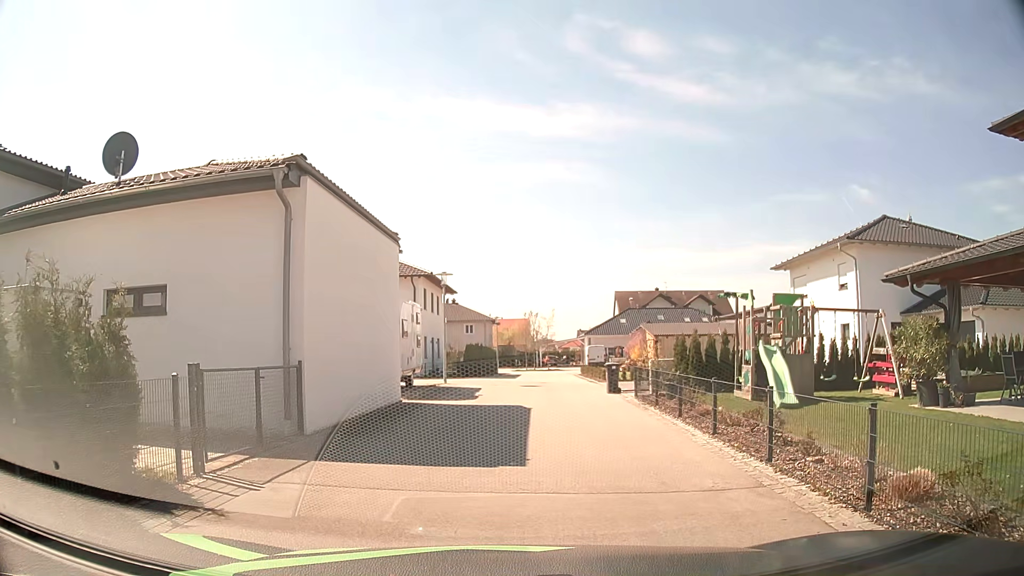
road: residential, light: Day
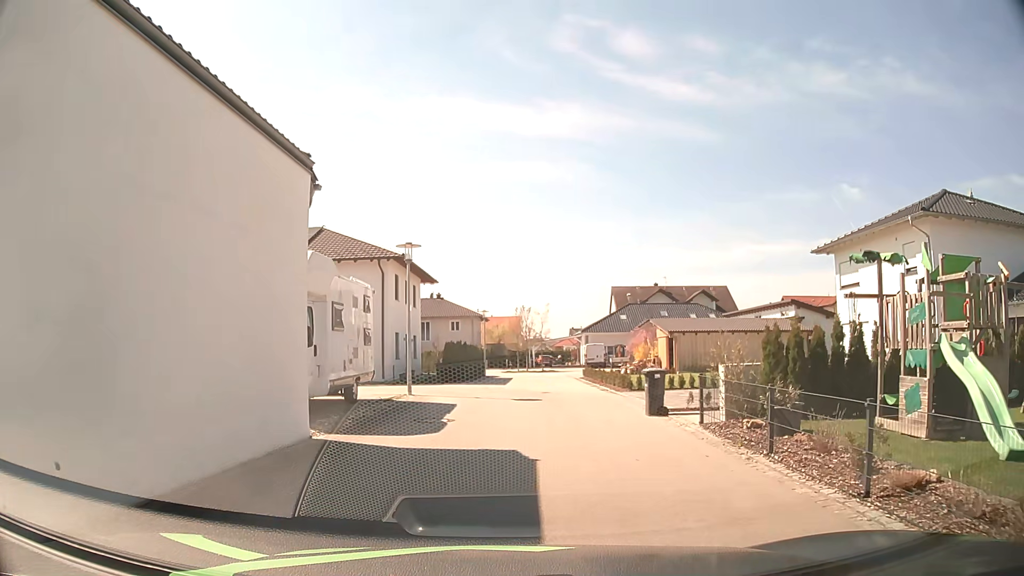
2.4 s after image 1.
(+0.3, +7.5) m; +2°
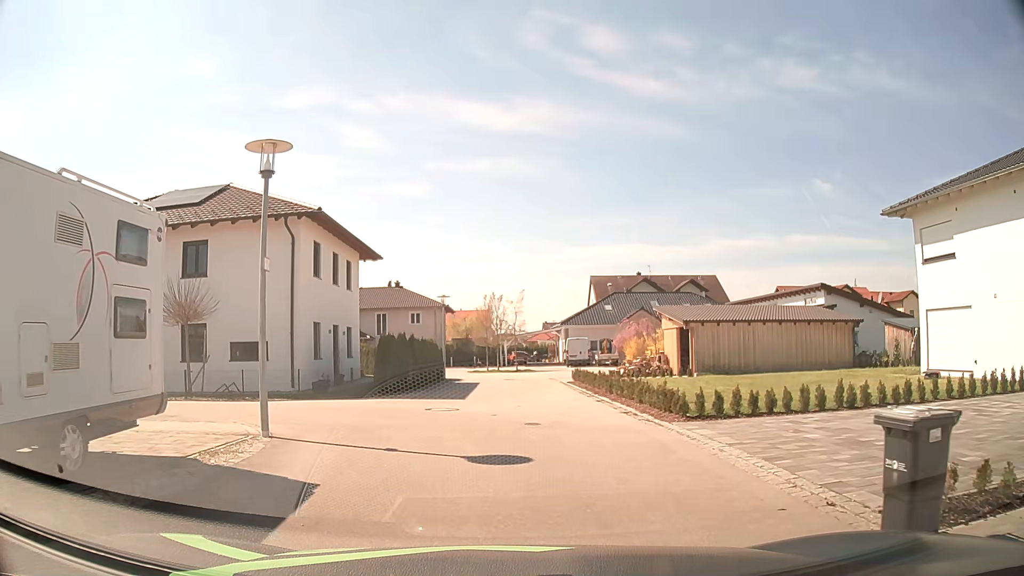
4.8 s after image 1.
(+0.2, +9.9) m; +3°
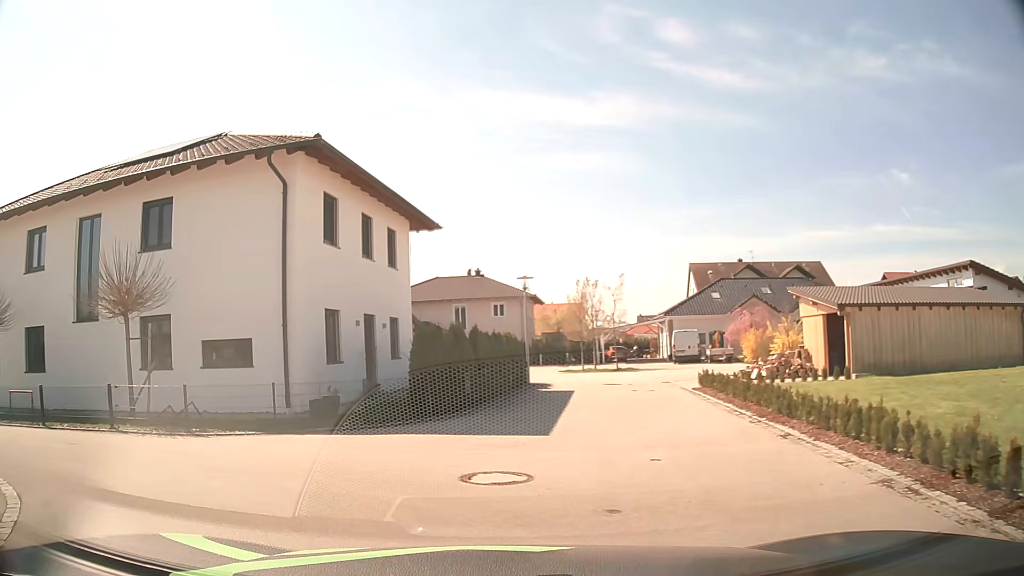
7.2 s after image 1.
(-0.1, +8.1) m; -7°
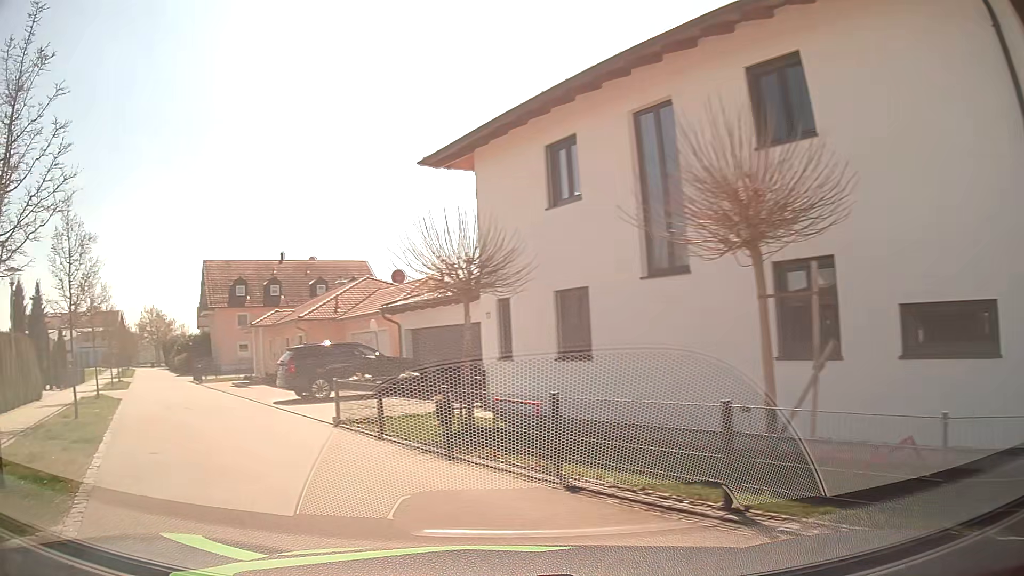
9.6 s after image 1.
(-3.3, +7.5) m; -50°
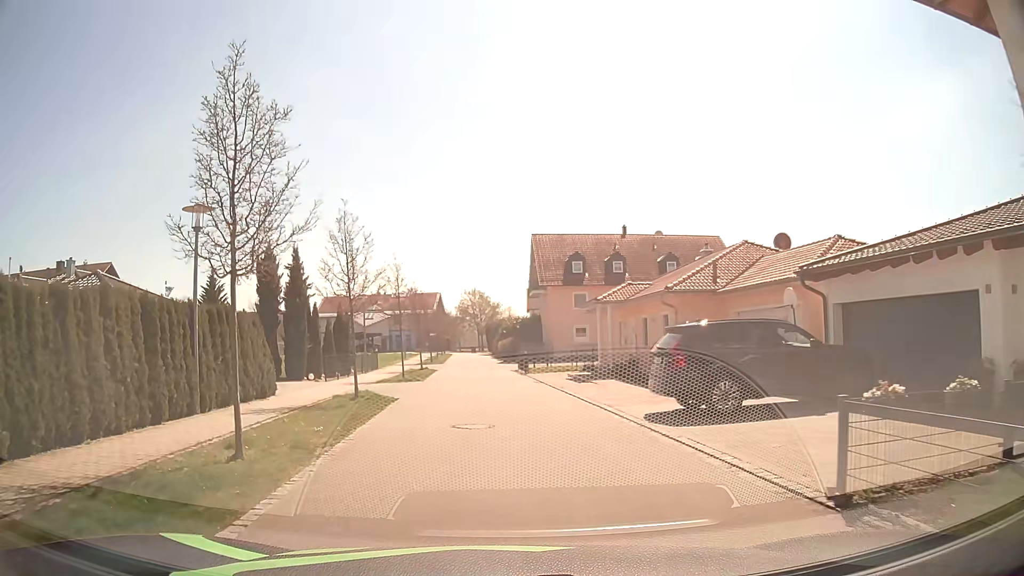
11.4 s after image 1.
(-2.9, +8.1) m; -30°
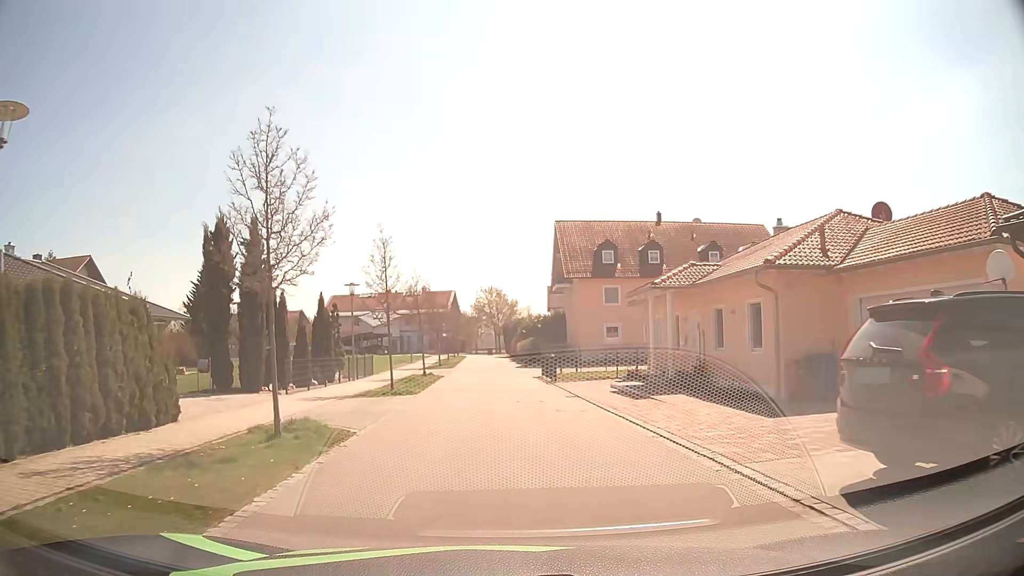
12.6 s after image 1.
(-0.2, +7.5) m; -2°
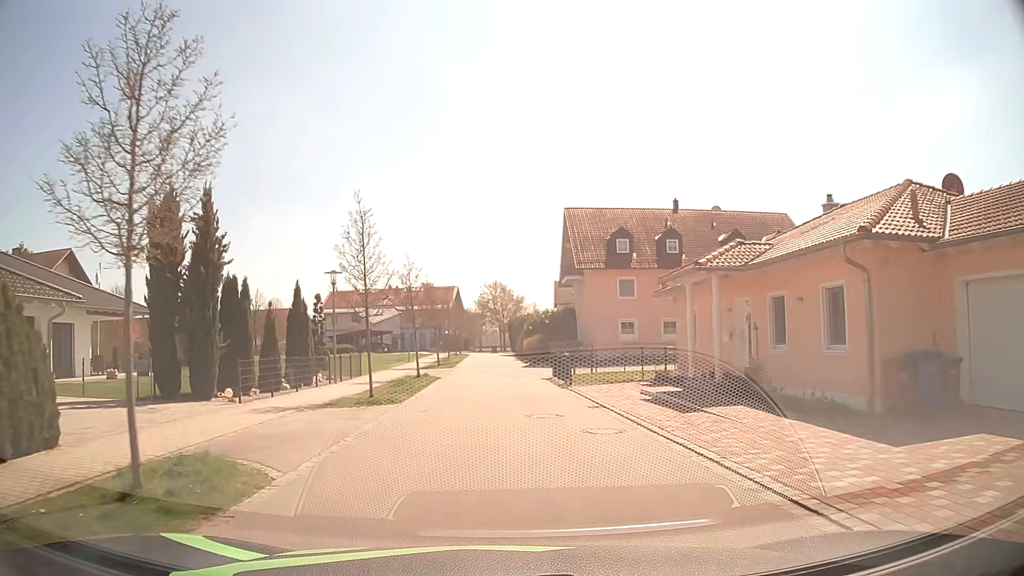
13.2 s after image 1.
(0.0, +4.3) m; 0°
(0, +10) (0, +20) (0, +30) (0, +40) (-1, +50) (-1, +60) (-1, +70) (-4, +80) (-6, +89) (-3, +98) m
